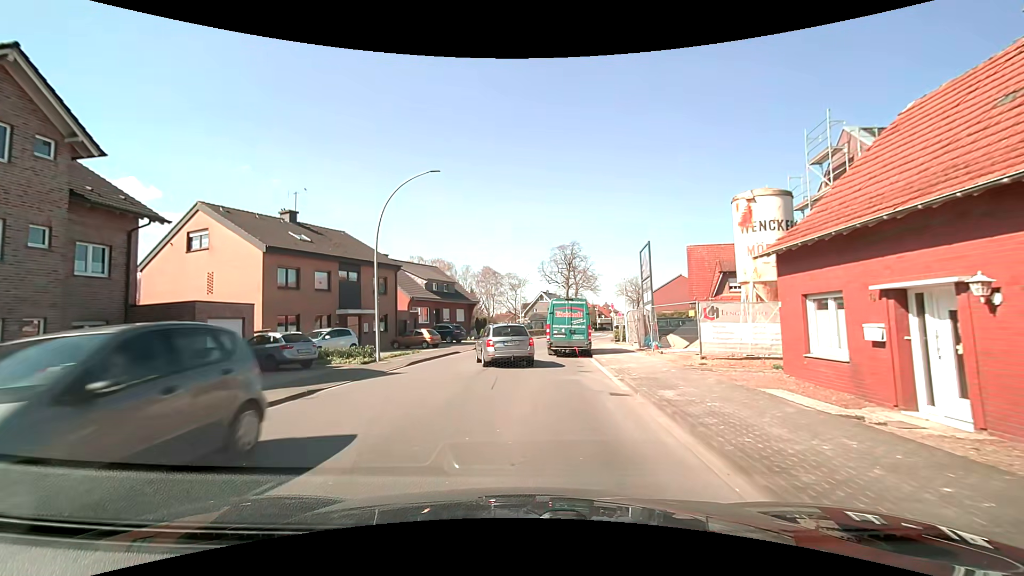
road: secondary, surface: asphalt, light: Day
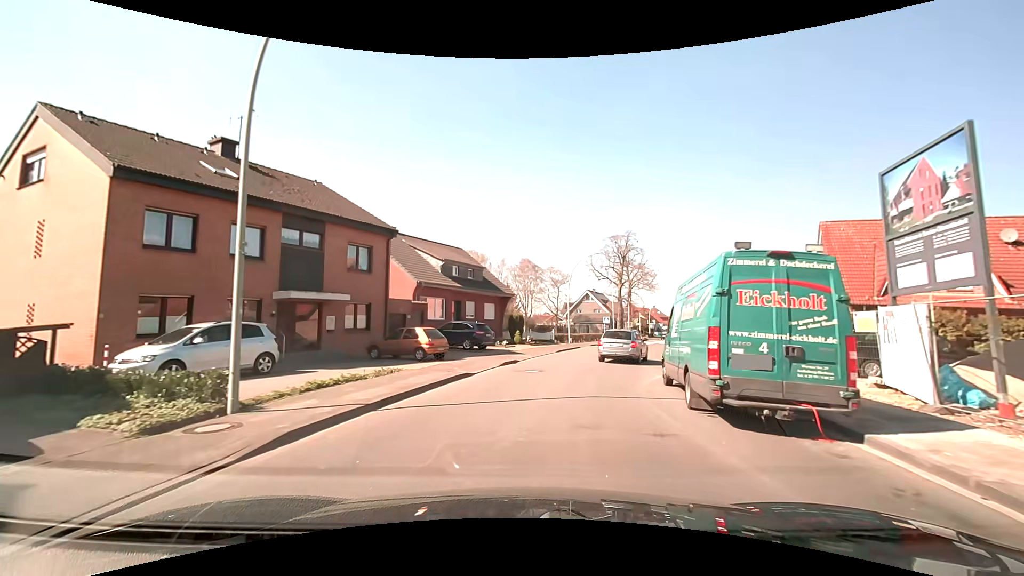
(-1.2, +15.2) m; -5°
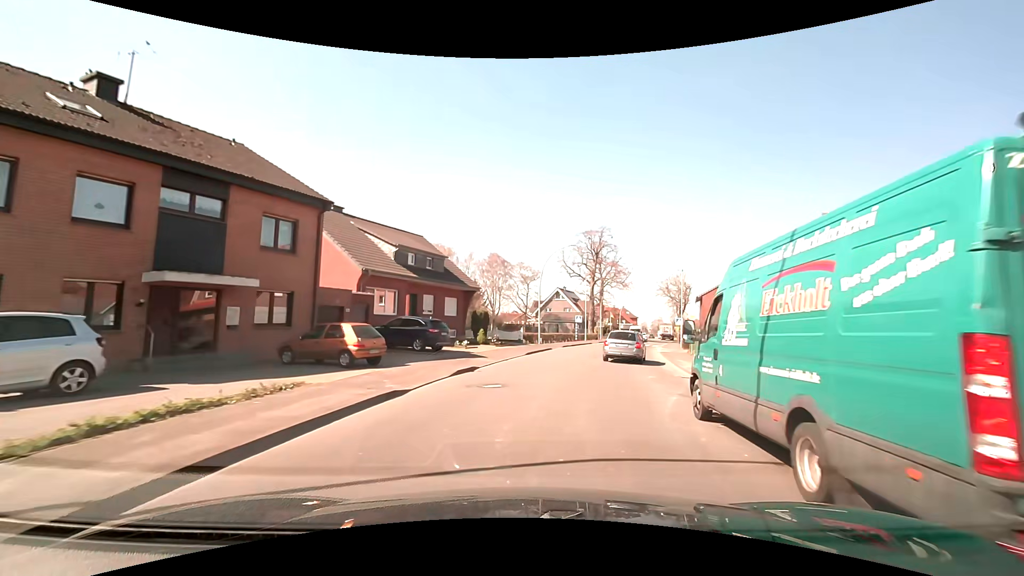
(+0.1, +5.1) m; +2°
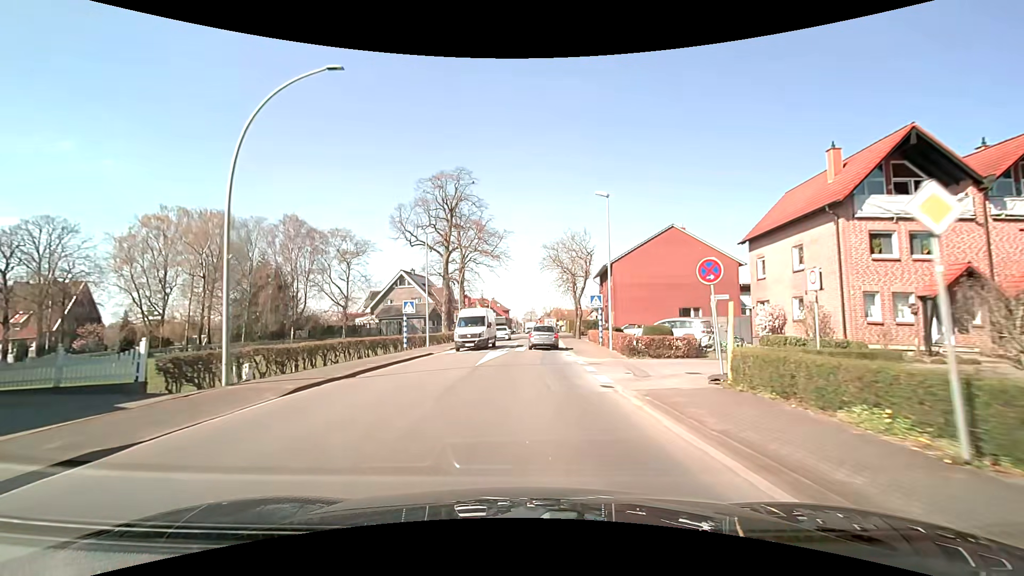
(+5.8, +29.4) m; +15°
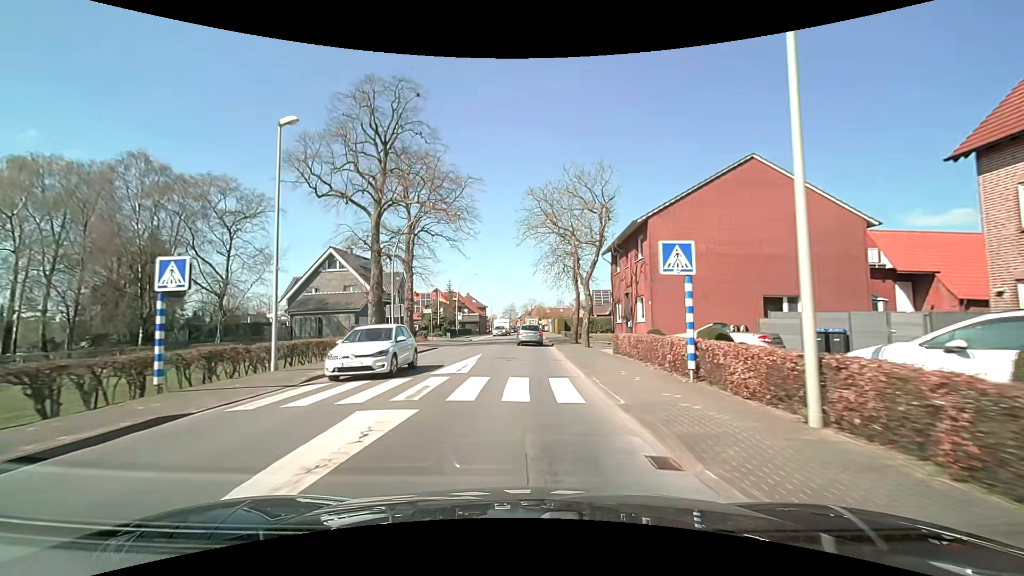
(+0.4, +19.4) m; +2°
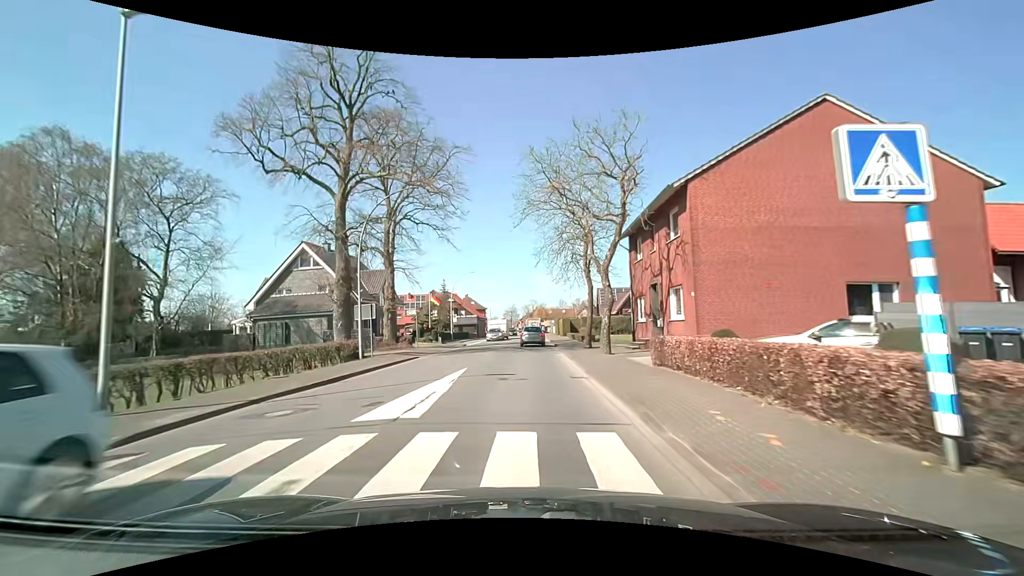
(+0.1, +6.6) m; 0°
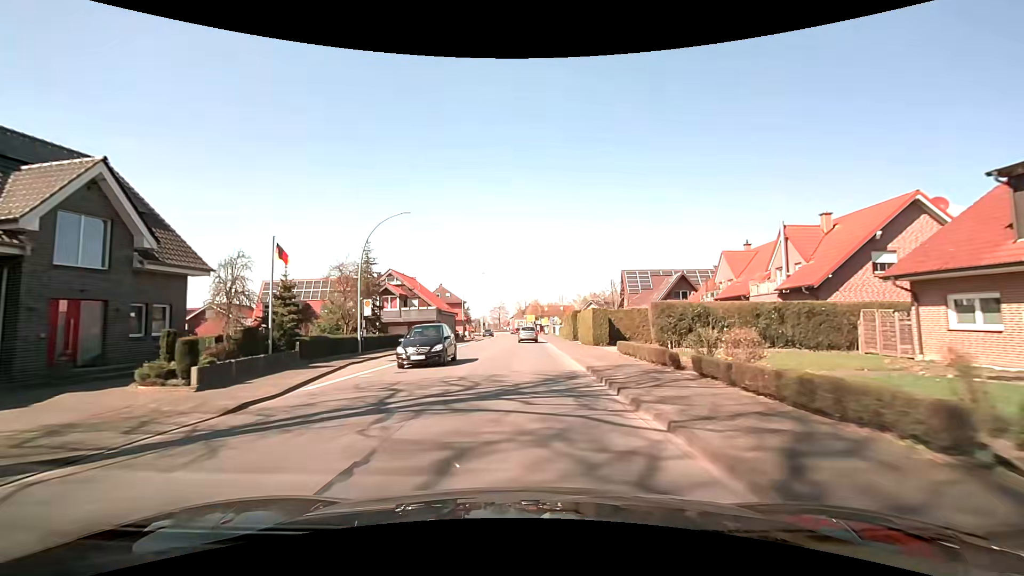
(+0.2, +33.8) m; 0°
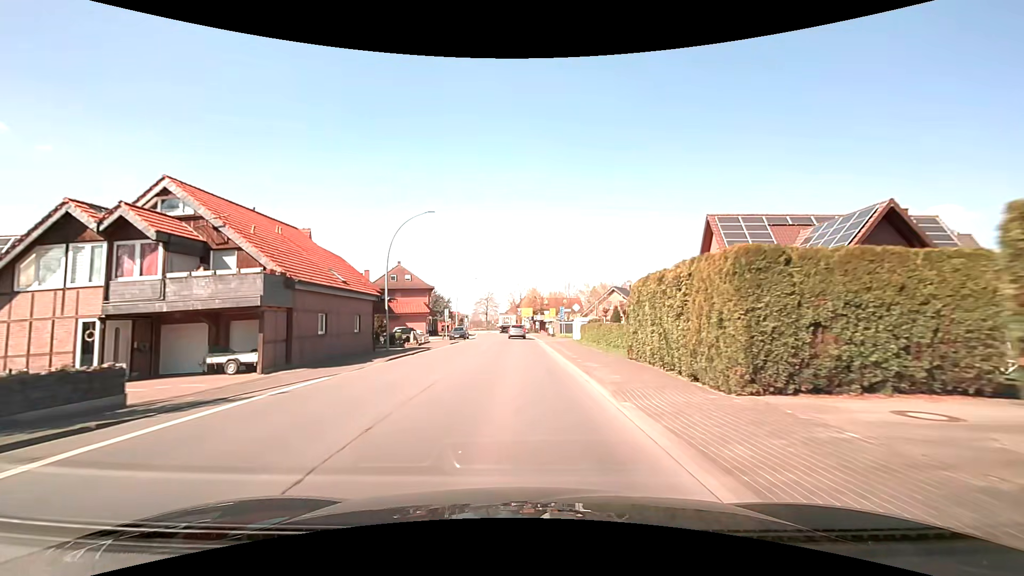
(+1.0, +34.8) m; +2°
(0, +10) (0, +20) (0, +30) (-1, +40) (-1, +50) (-1, +60) (-2, +70) (-2, +80) (-3, +90) (-4, +100) m
